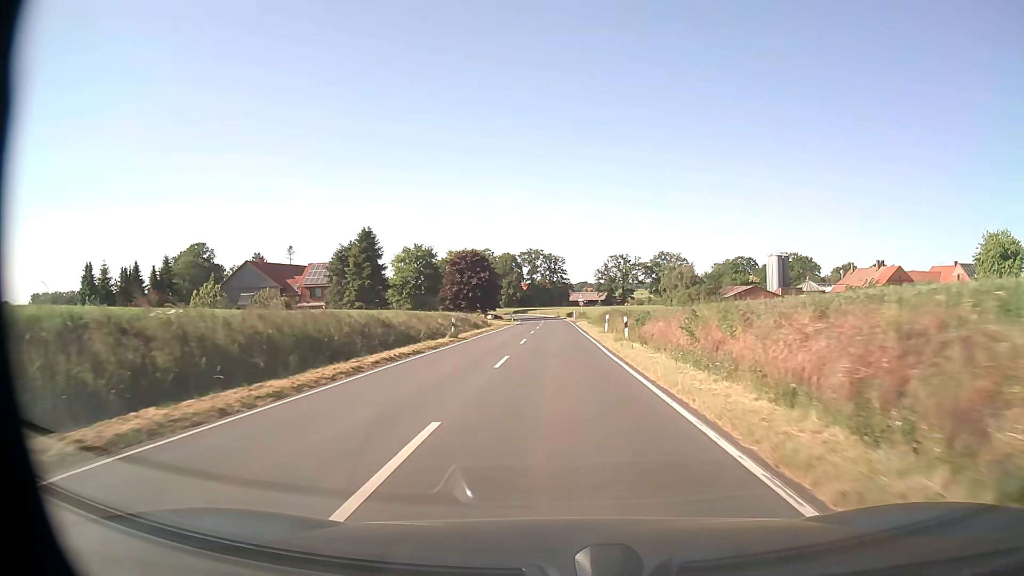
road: secondary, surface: asphalt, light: Day
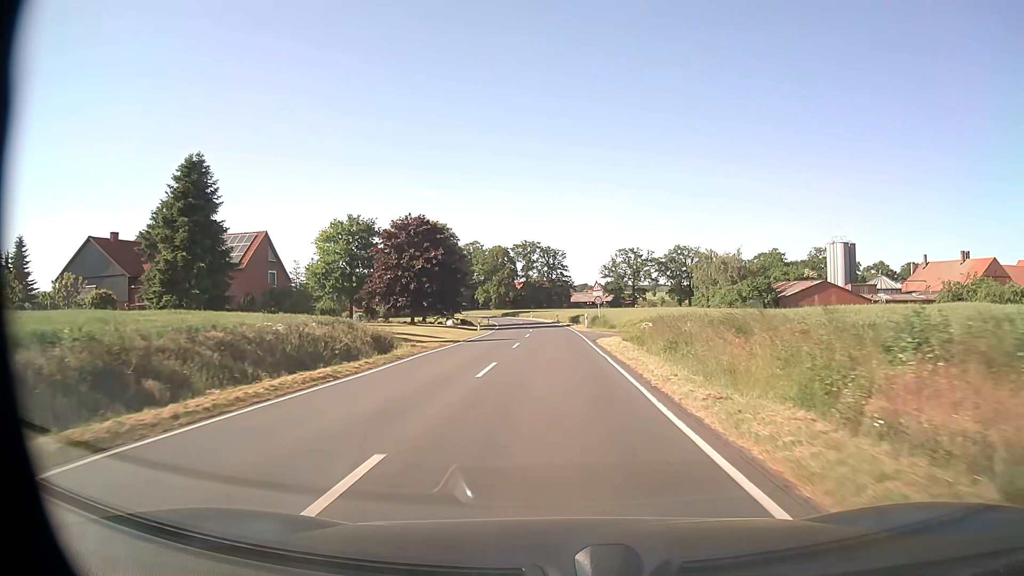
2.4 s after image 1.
(+0.1, +38.0) m; 0°
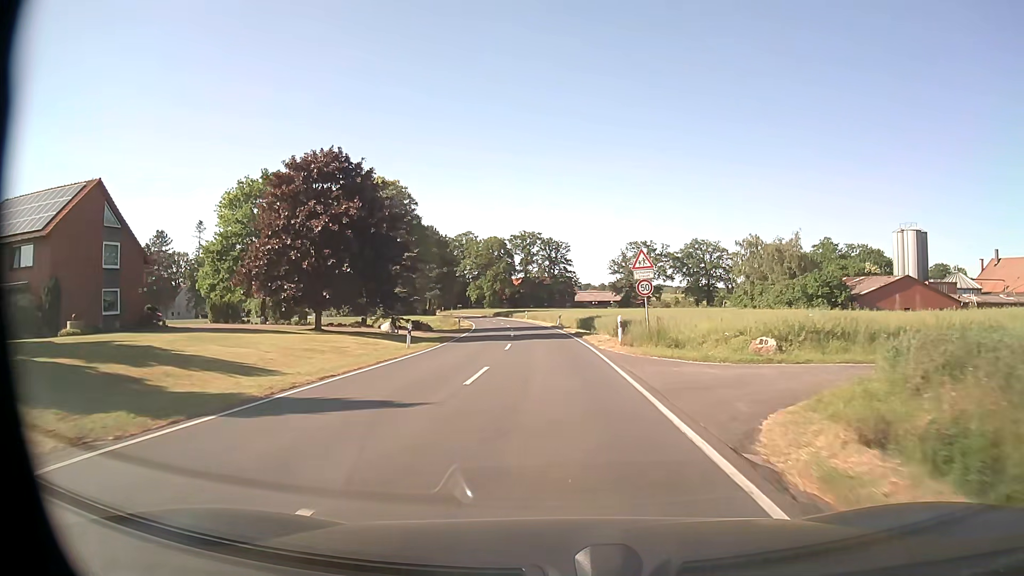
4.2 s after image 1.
(-0.1, +25.6) m; -1°
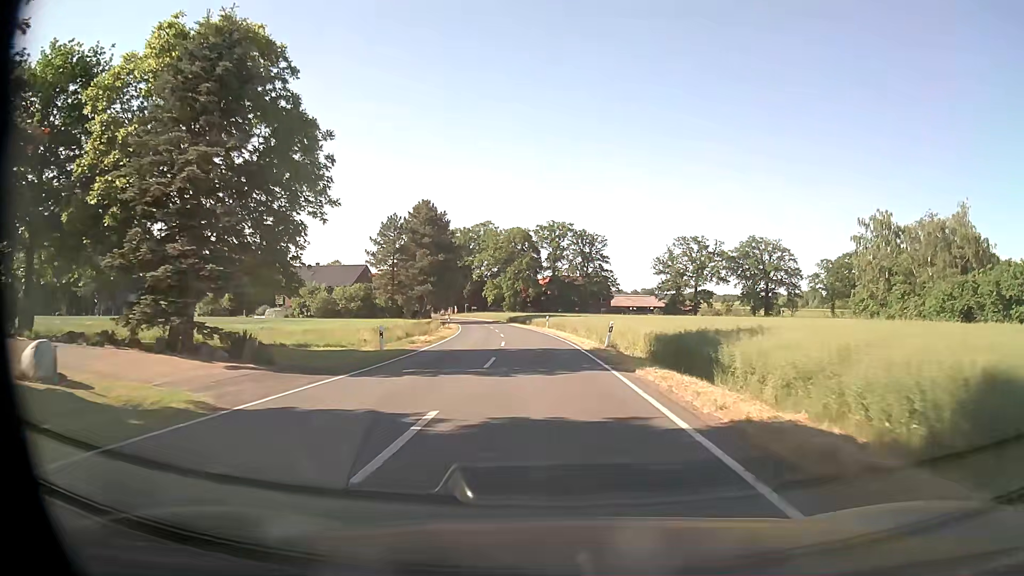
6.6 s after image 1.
(-0.4, +31.8) m; -2°
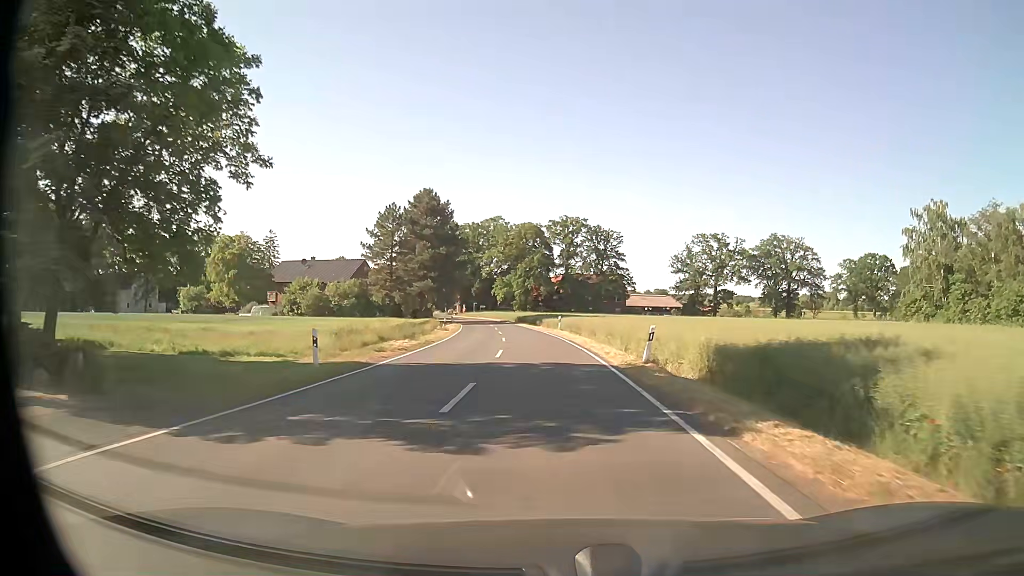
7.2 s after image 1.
(-0.1, +8.1) m; -1°
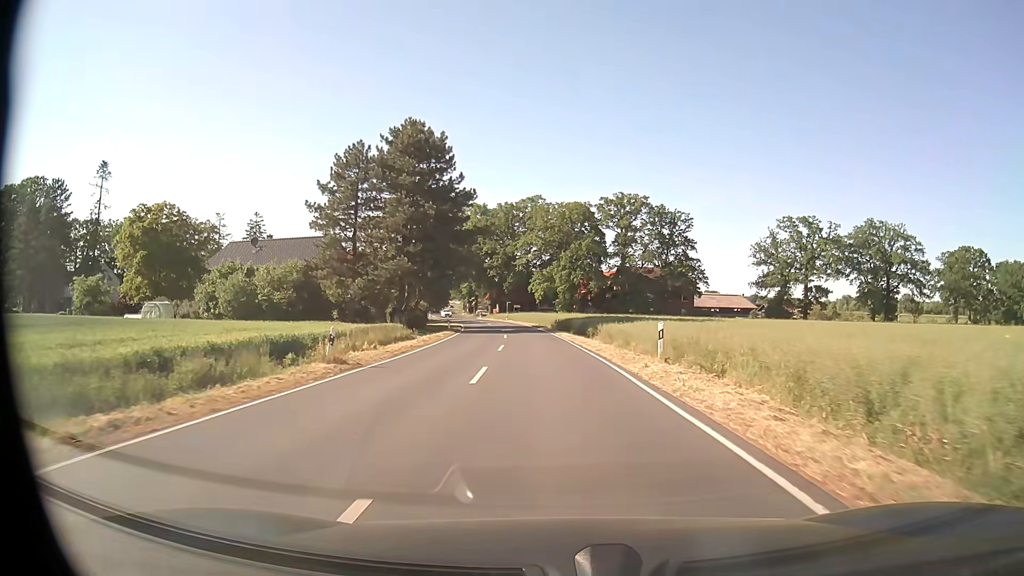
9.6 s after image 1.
(-1.2, +32.6) m; -4°
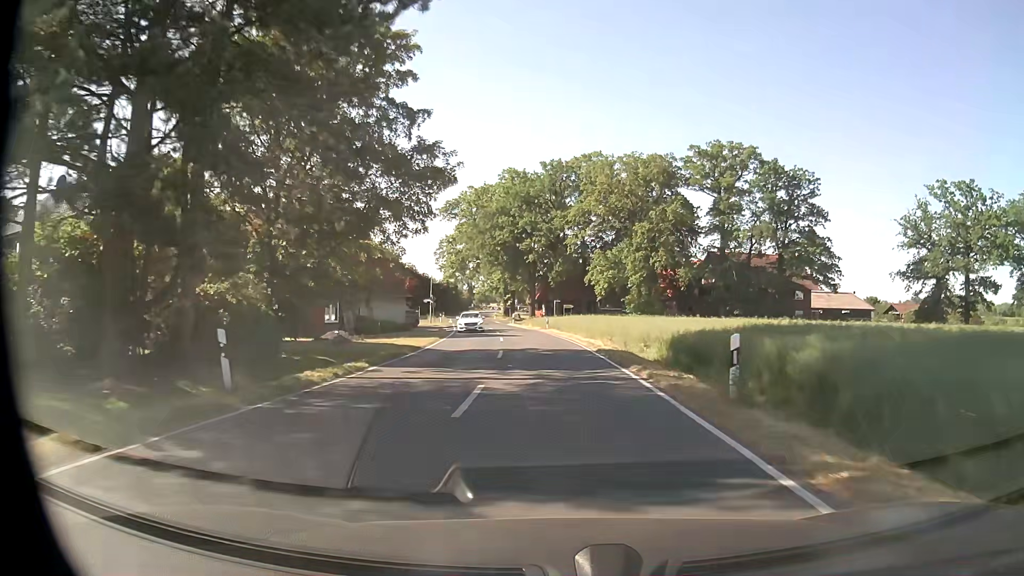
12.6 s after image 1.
(-1.7, +40.5) m; -5°
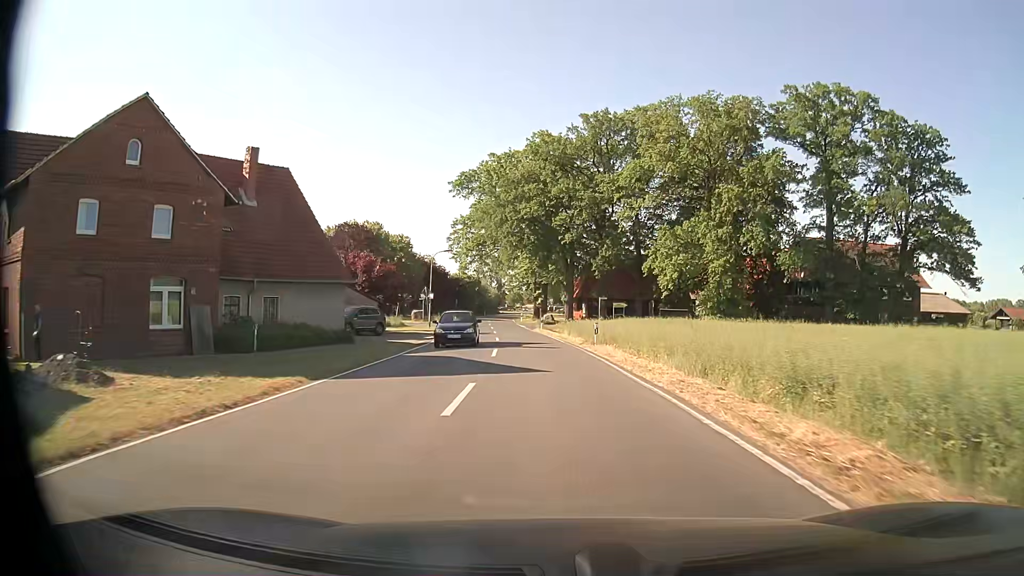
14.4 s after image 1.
(-0.7, +24.2) m; -3°
(0, +10) (0, +20) (-1, +30) (-2, +40) (-3, +50) (-4, +60) (-5, +70) (-6, +80) (-7, +90) (-8, +100) m
